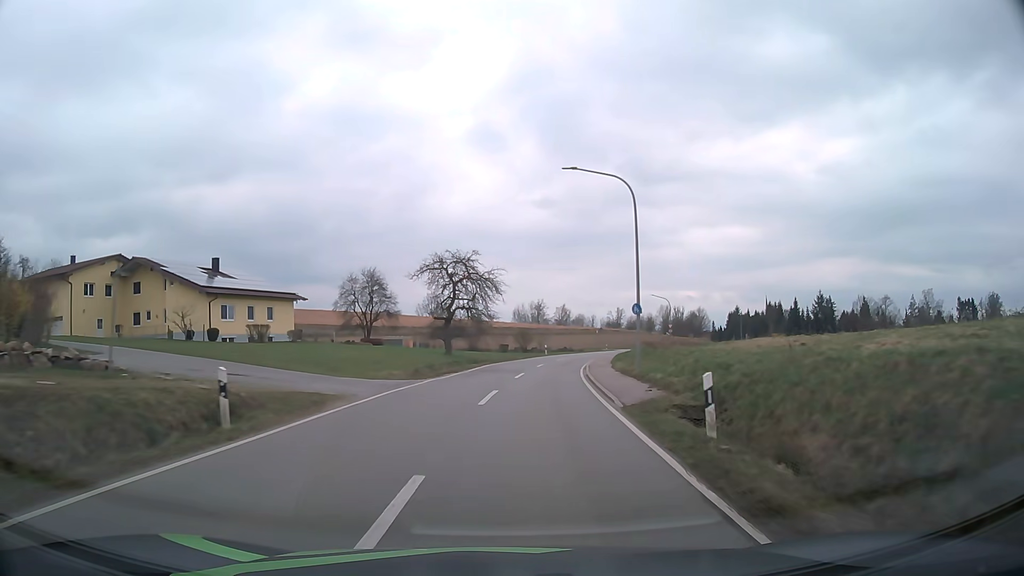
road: tertiary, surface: asphalt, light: Day
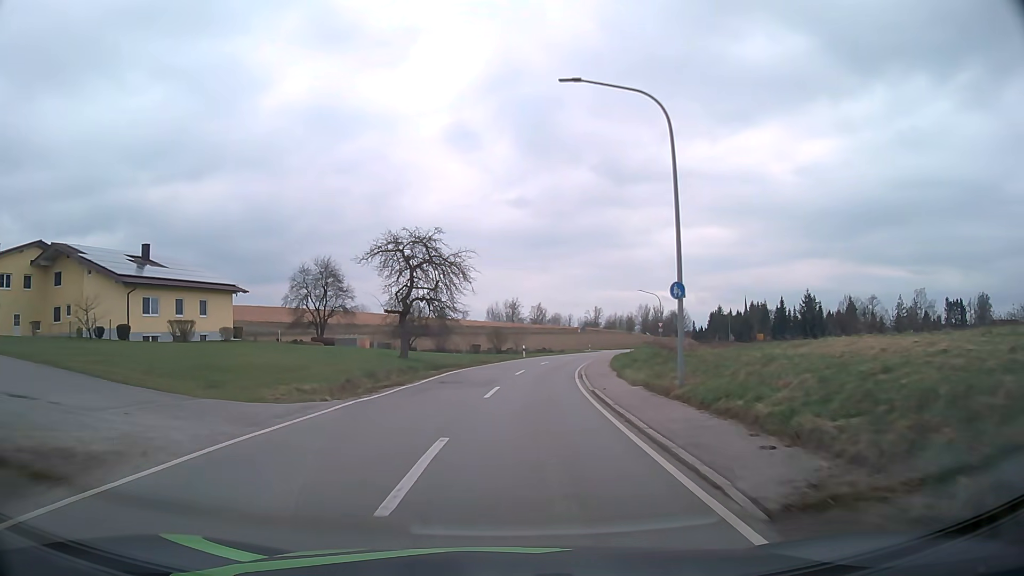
(+0.2, +9.2) m; +2°
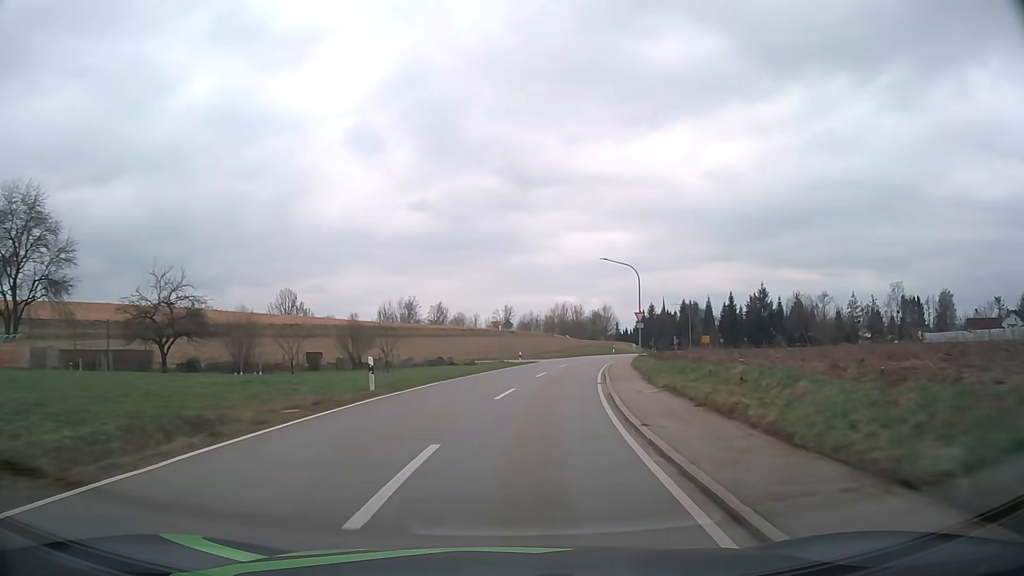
(+2.3, +35.7) m; +8°
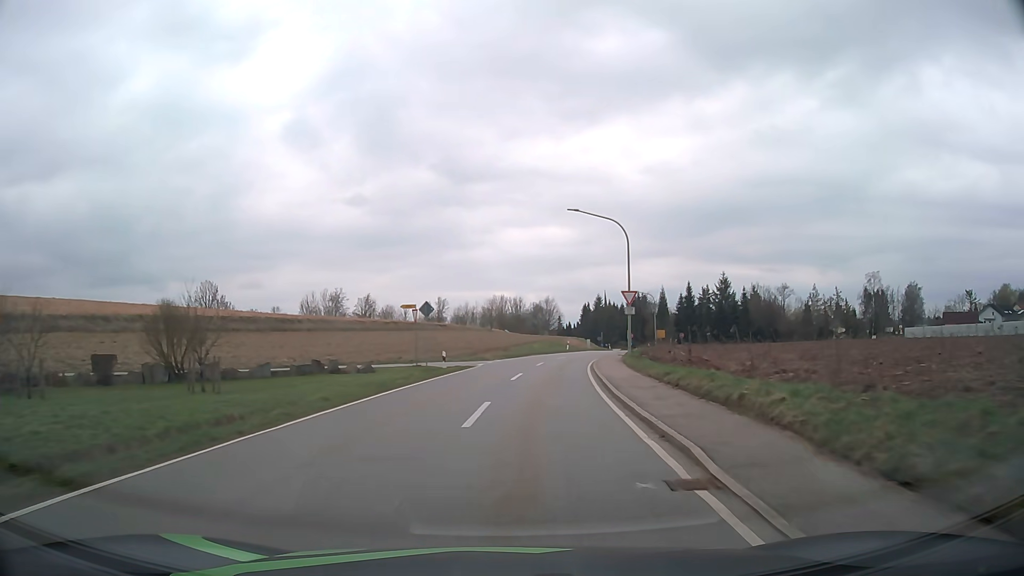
(+0.9, +17.8) m; +5°
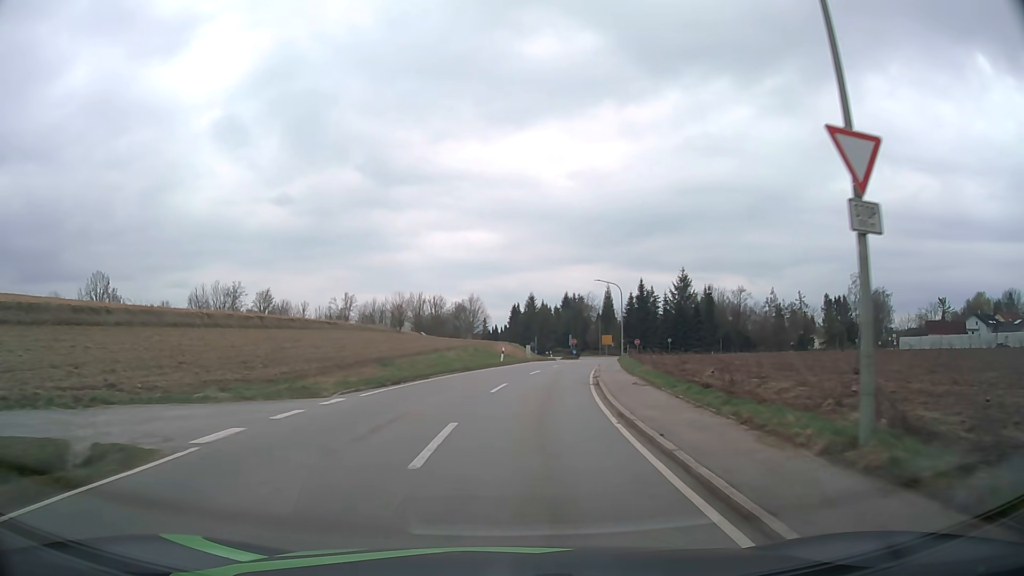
(+1.5, +26.9) m; +6°
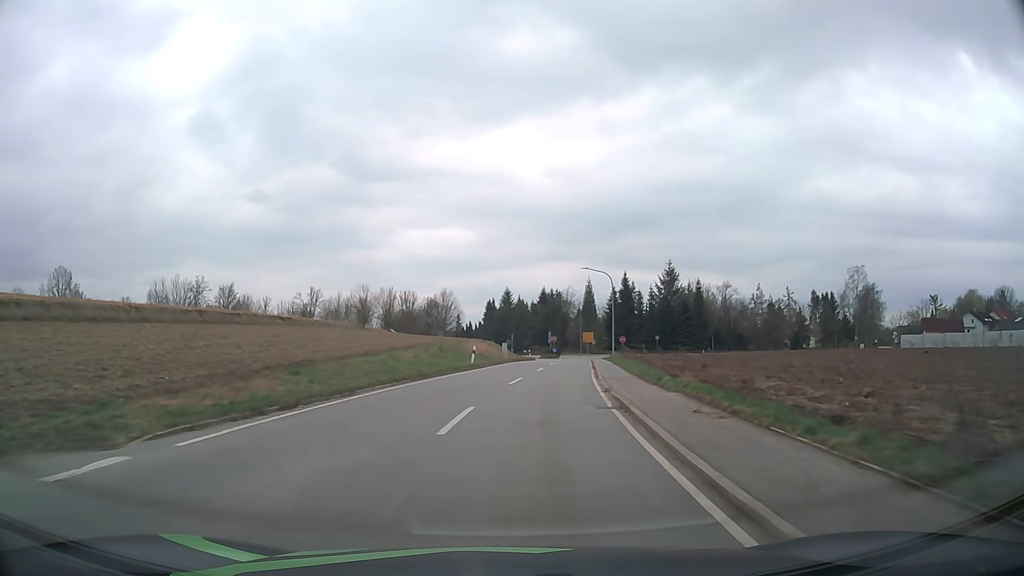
(+0.2, +9.0) m; +2°
